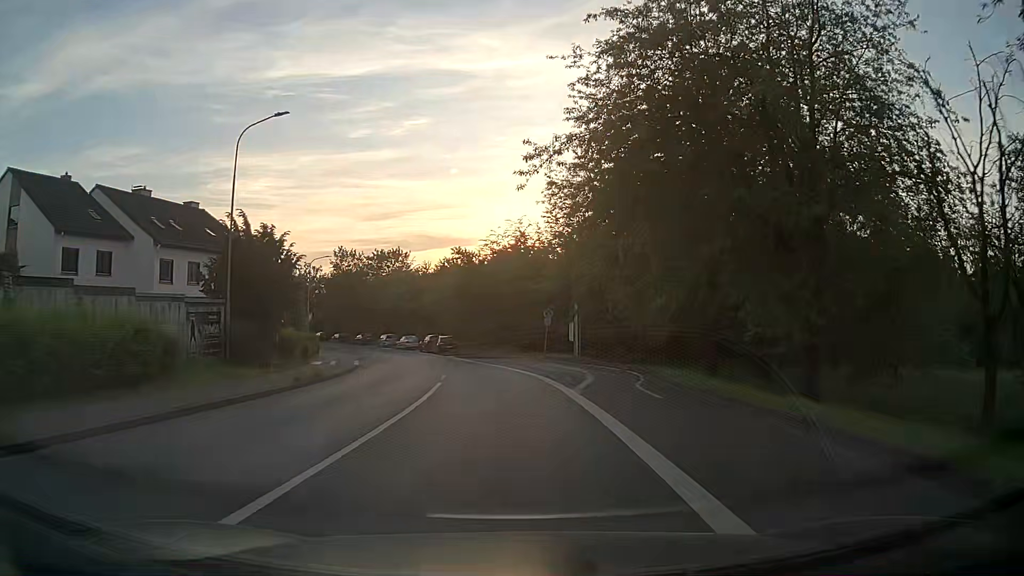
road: tertiary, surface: asphalt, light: Day
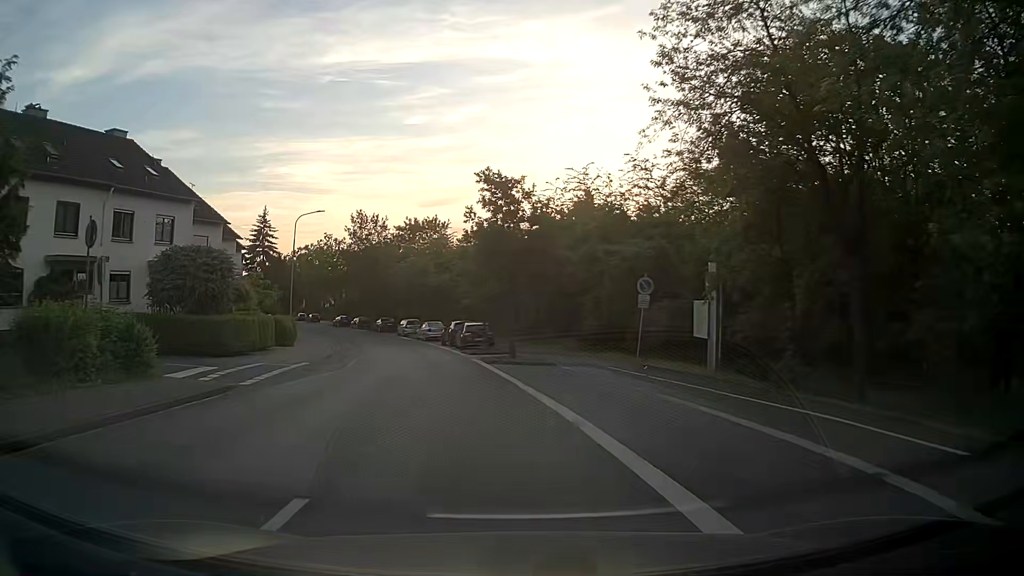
(-0.3, +19.0) m; -4°
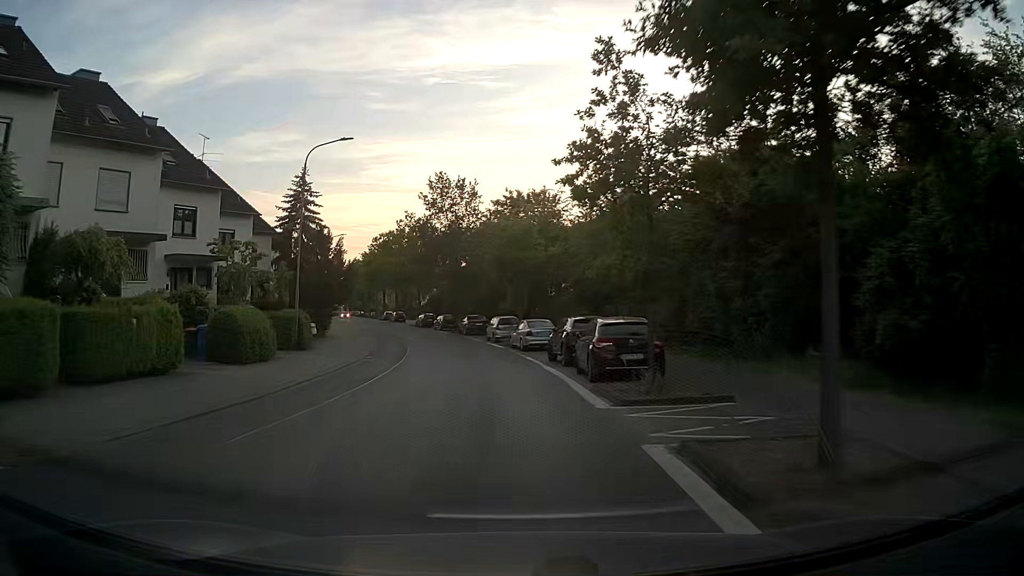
(-1.6, +19.9) m; -9°
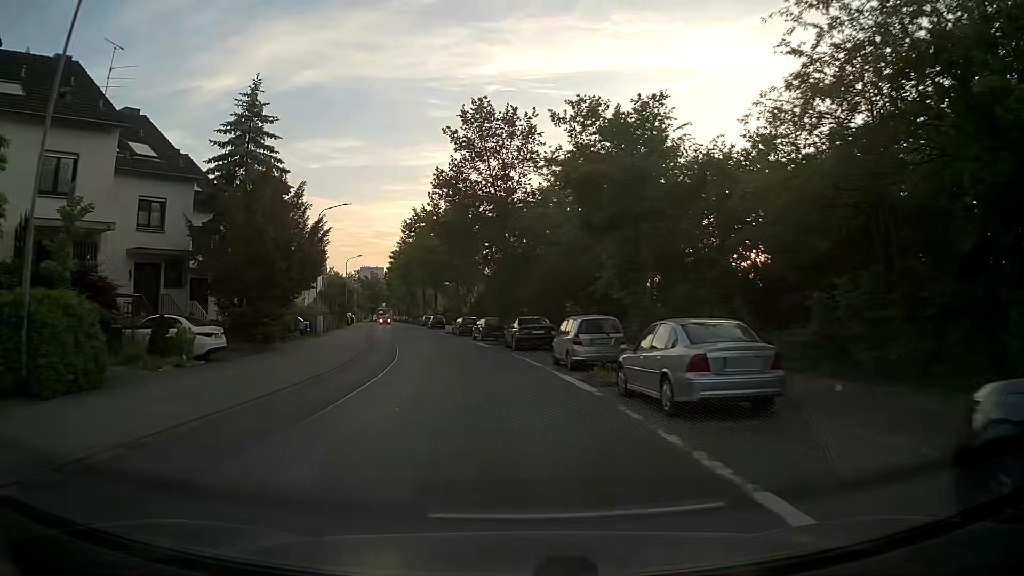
(-1.1, +20.8) m; -5°
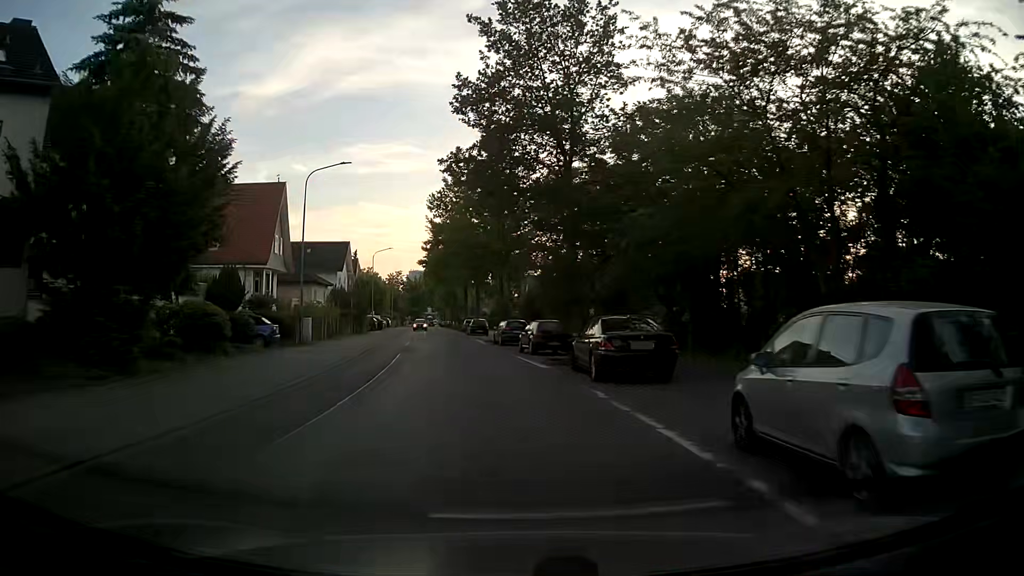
(-0.6, +14.2) m; -5°
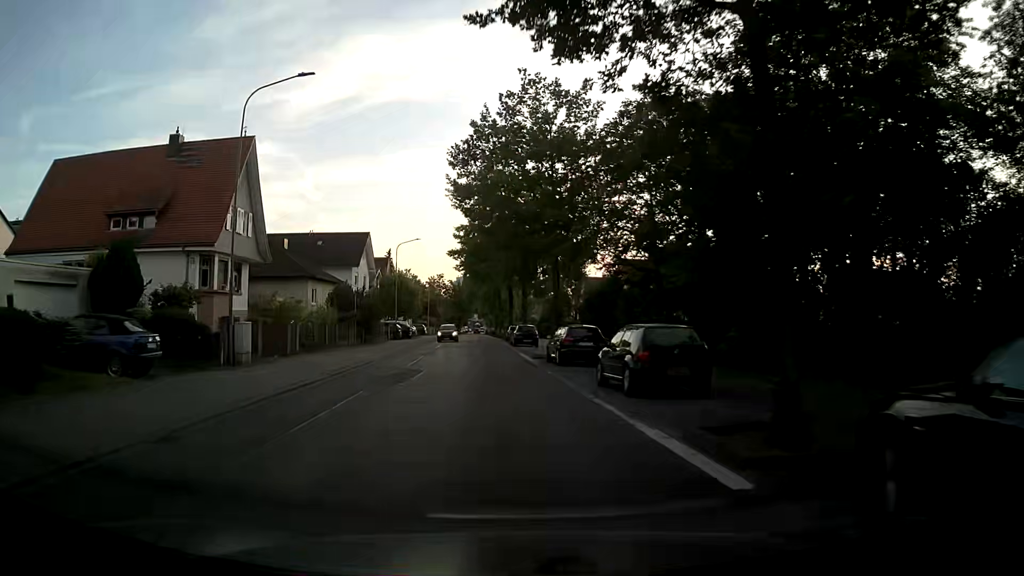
(-0.4, +14.4) m; -3°
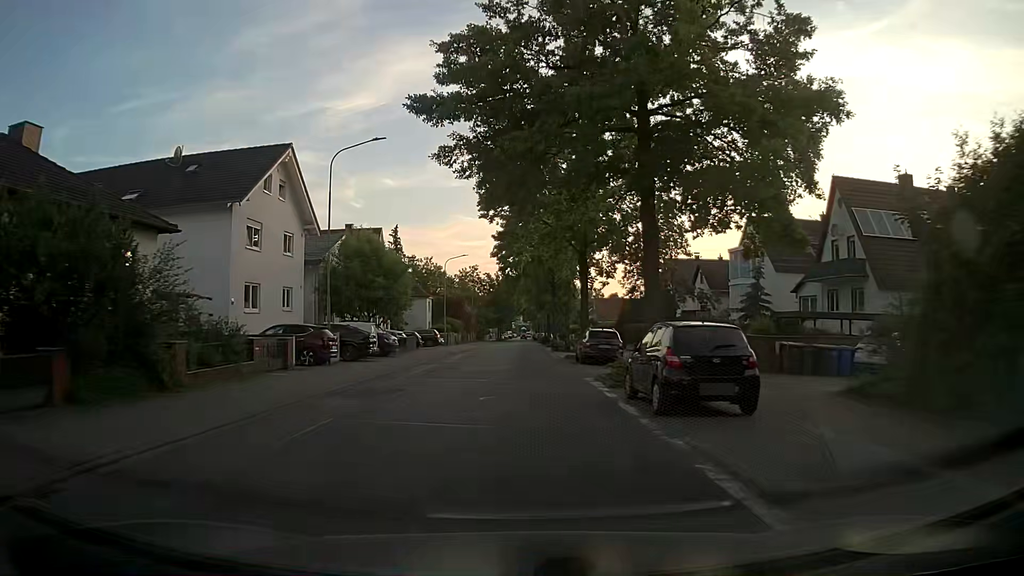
(-1.9, +36.1) m; -5°
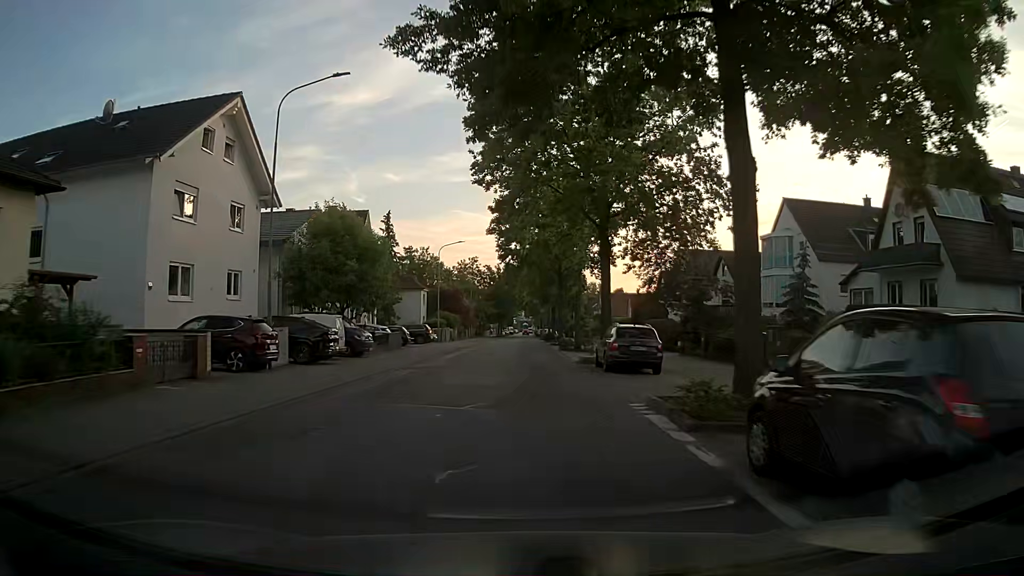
(0.0, +7.2) m; 0°
(0, +10) (0, +20) (0, +30) (0, +40) (0, +50) (0, +60) (+1, +70) (+1, +80) (+1, +90) (+1, +100) m
